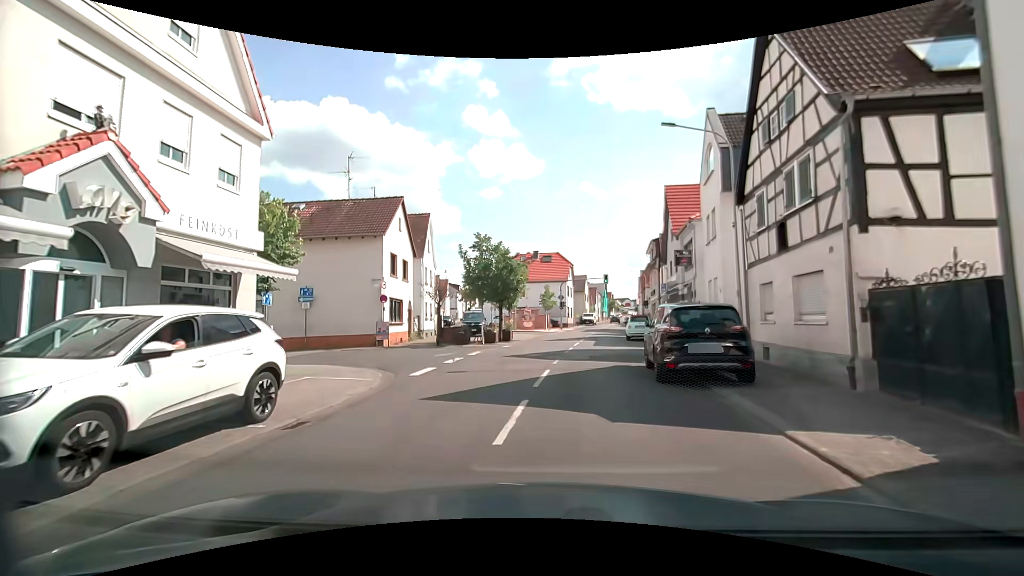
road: secondary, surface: asphalt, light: Day
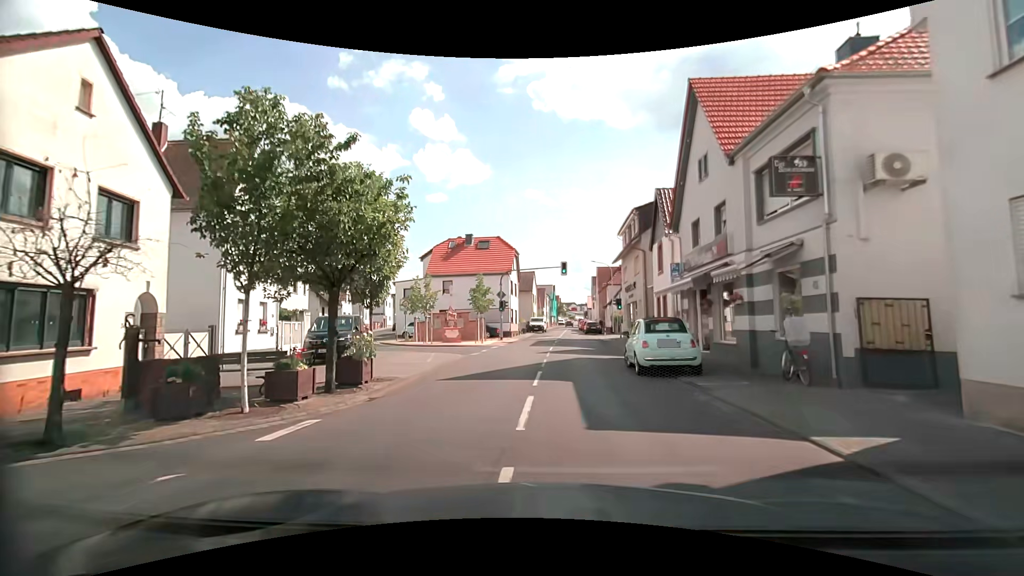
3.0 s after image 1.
(+0.8, +17.1) m; +4°
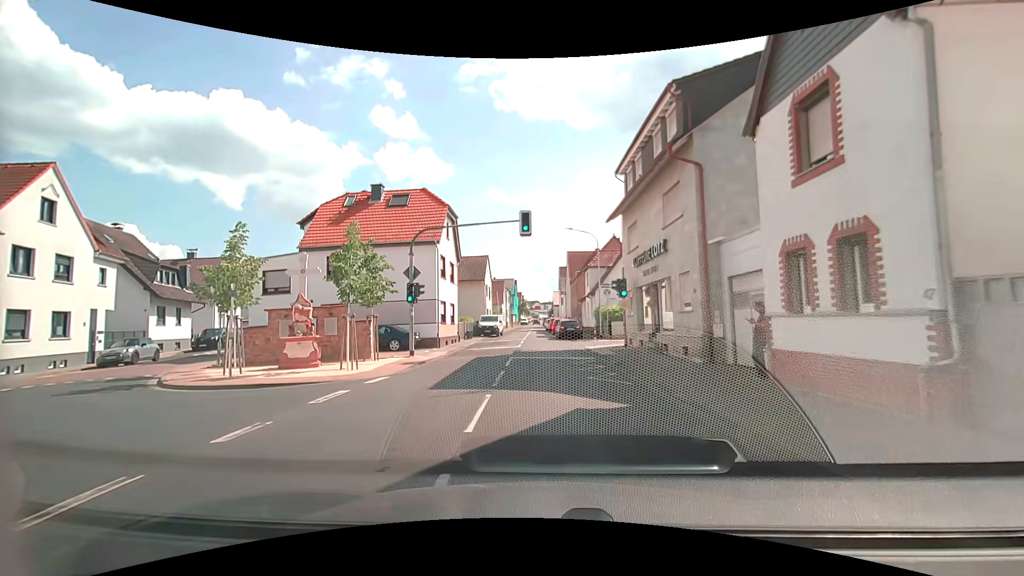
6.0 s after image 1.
(+1.2, +18.2) m; +5°
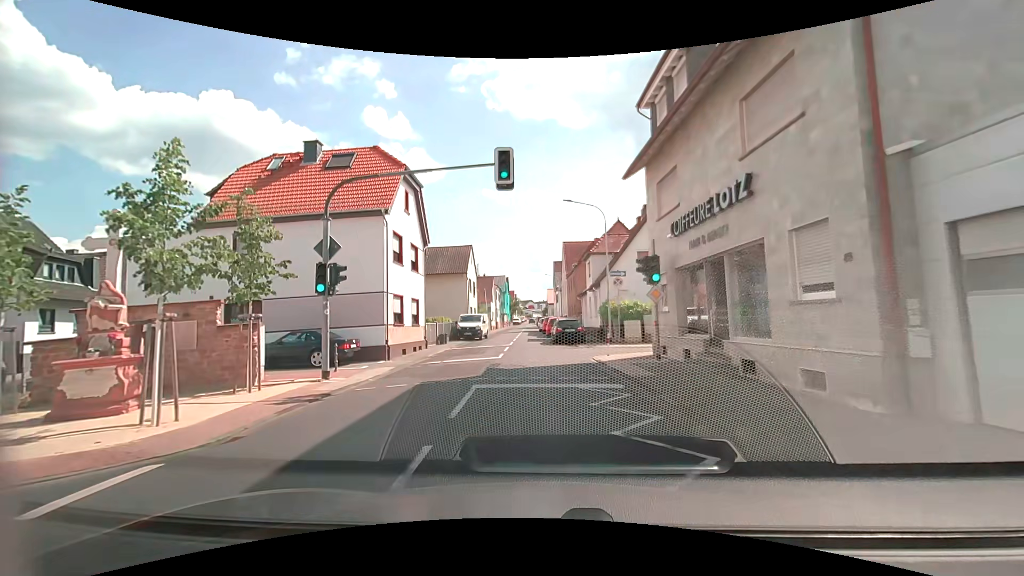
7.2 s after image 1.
(+0.1, +8.0) m; +2°
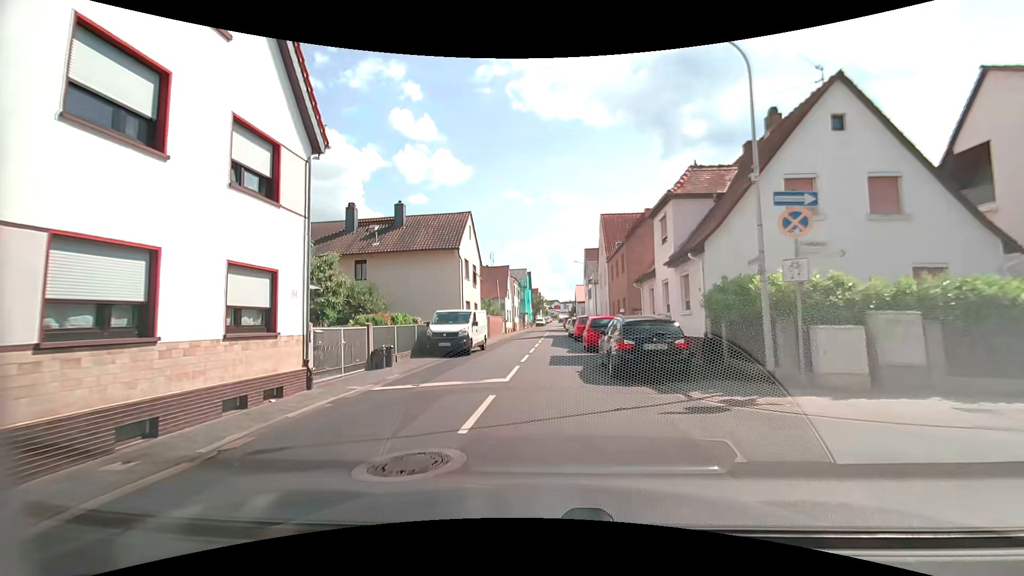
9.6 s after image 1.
(-0.6, +15.9) m; -2°
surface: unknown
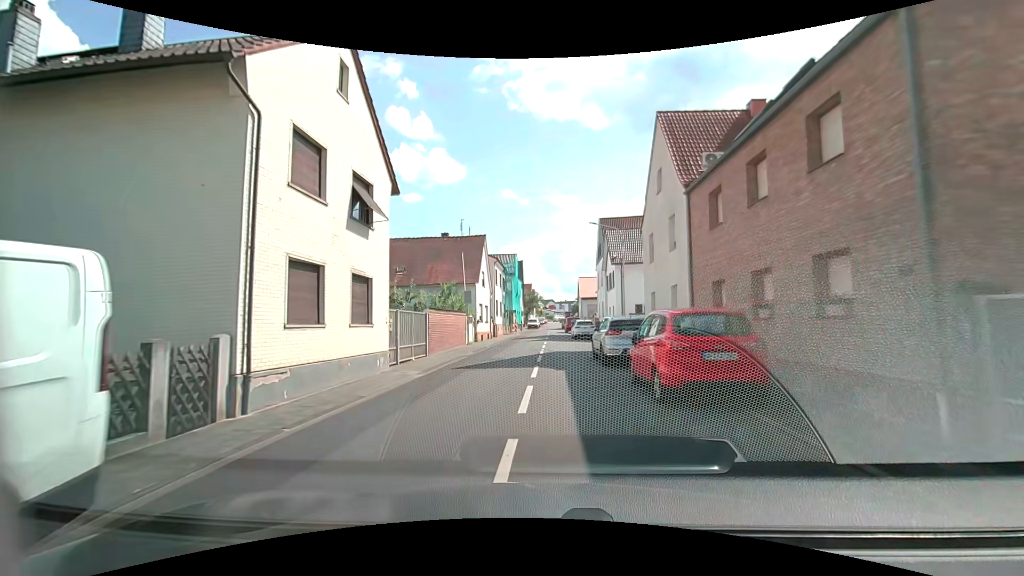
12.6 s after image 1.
(-0.5, +22.5) m; -1°
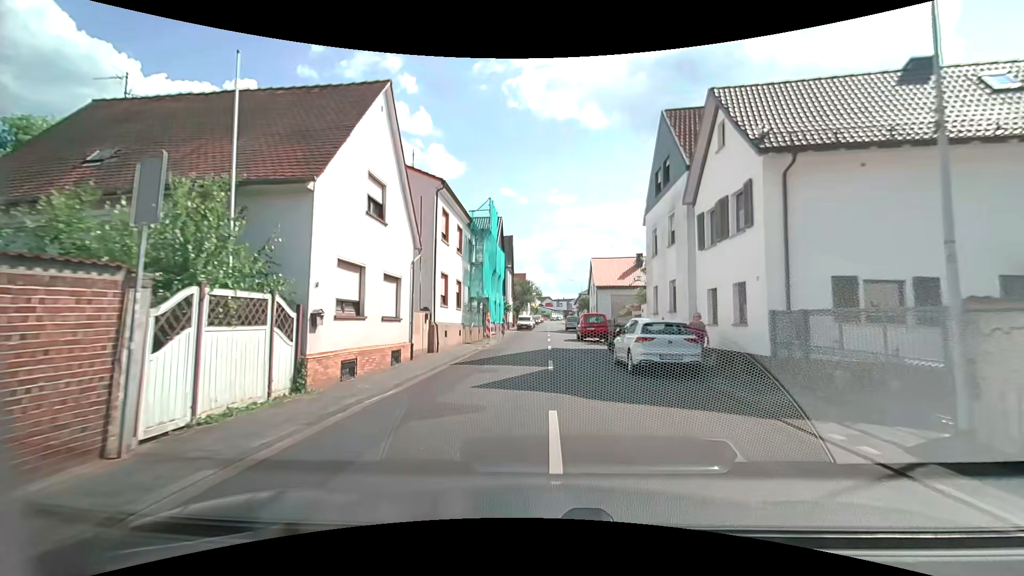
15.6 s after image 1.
(+0.4, +25.4) m; +1°
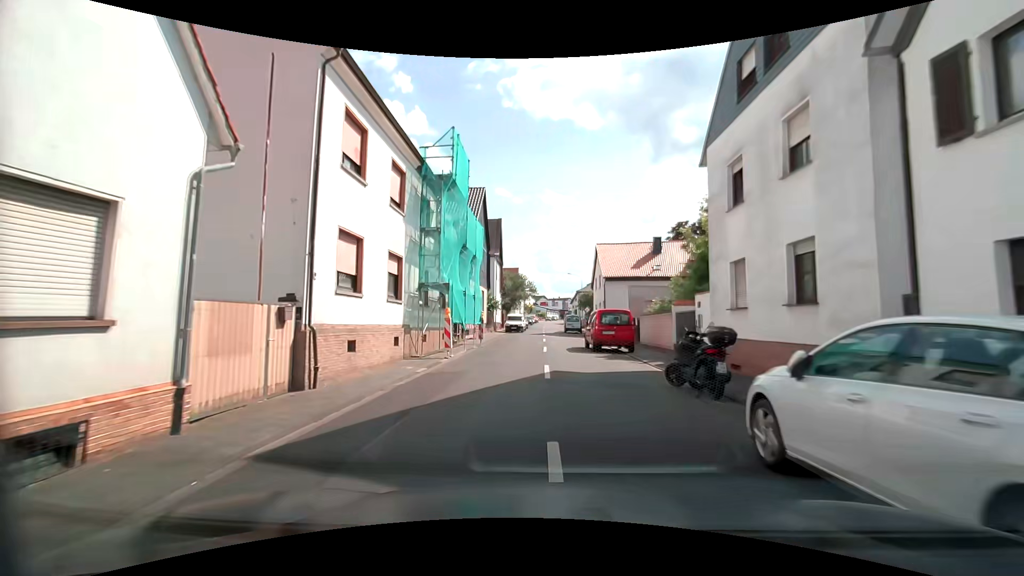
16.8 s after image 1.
(+0.1, +10.9) m; +1°
(0, +10) (0, +20) (0, +30) (0, +40) (0, +50) (0, +60) (0, +70) (+1, +80) (+1, +90) (+1, +100) m
